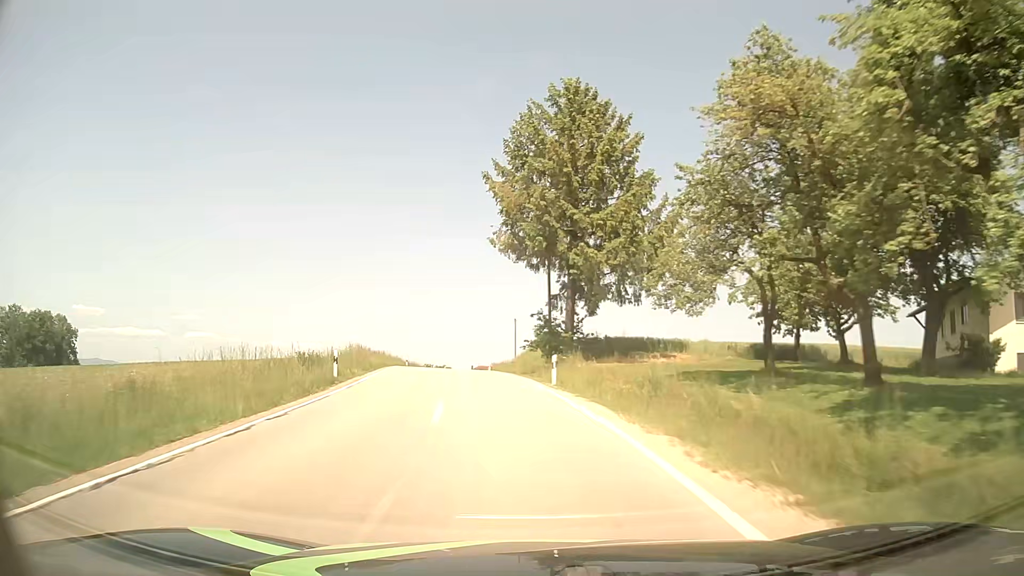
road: tertiary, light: Day
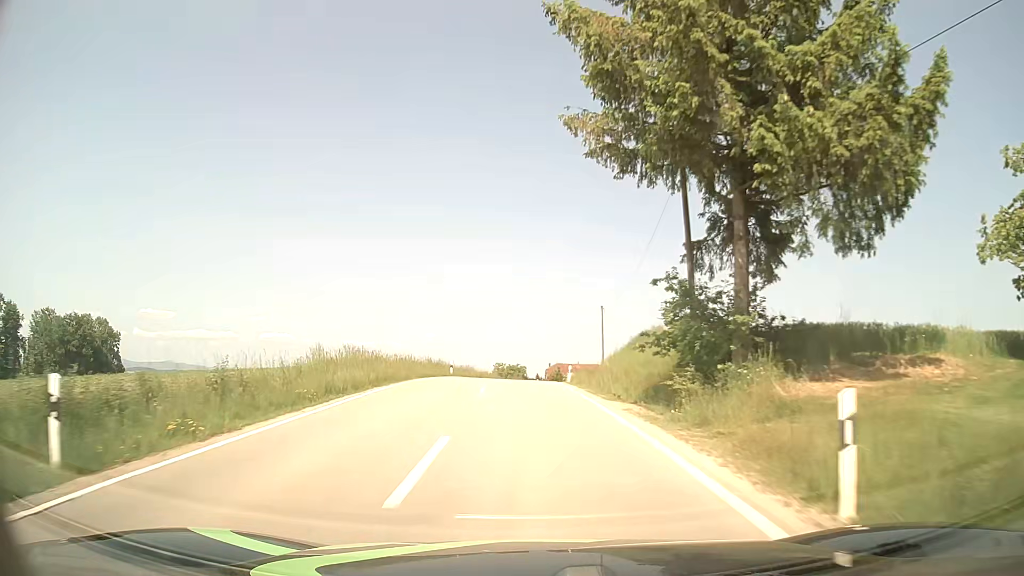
(-1.1, +17.5) m; -7°
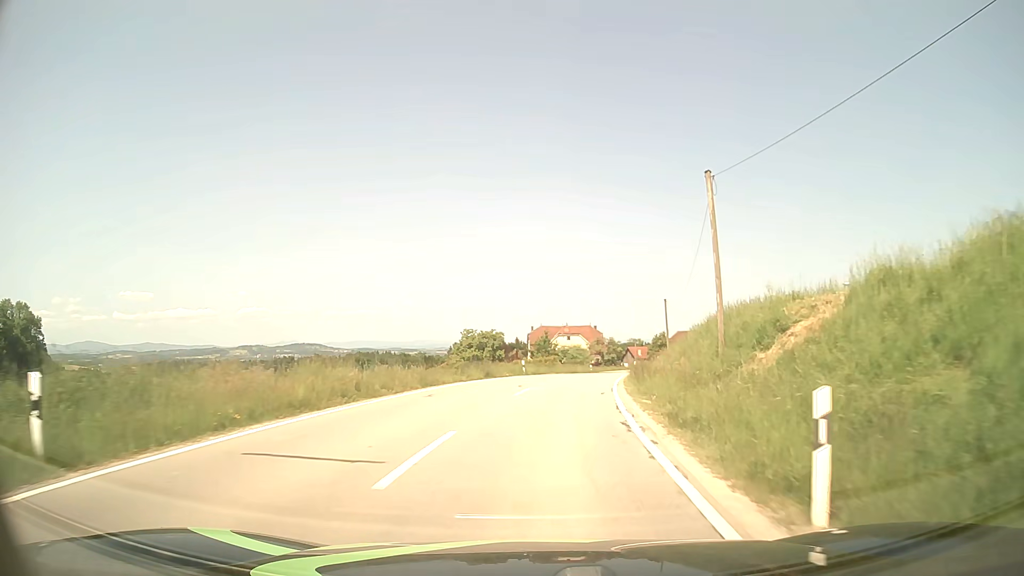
(-0.3, +36.0) m; +2°
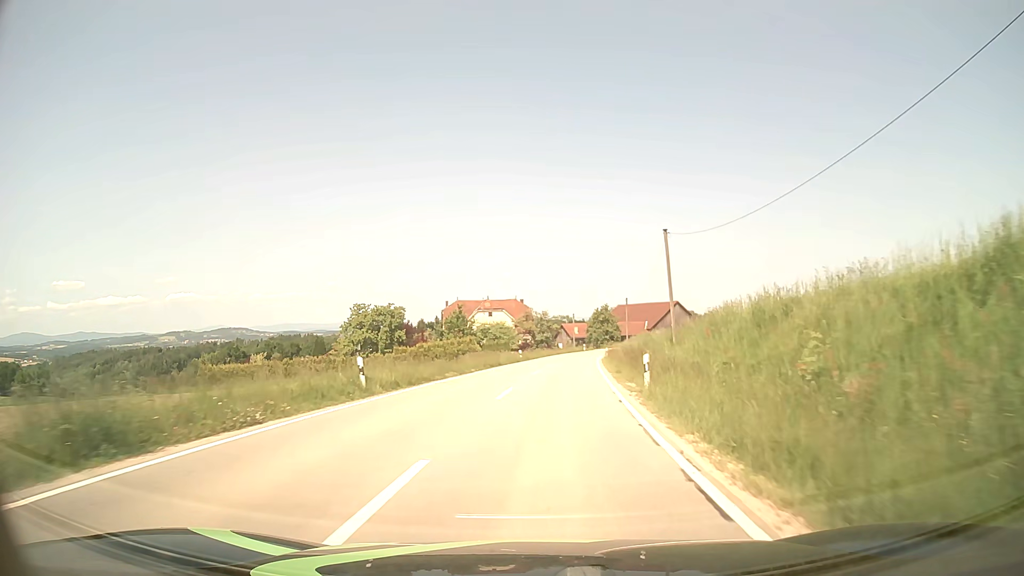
(+1.6, +27.1) m; +6°
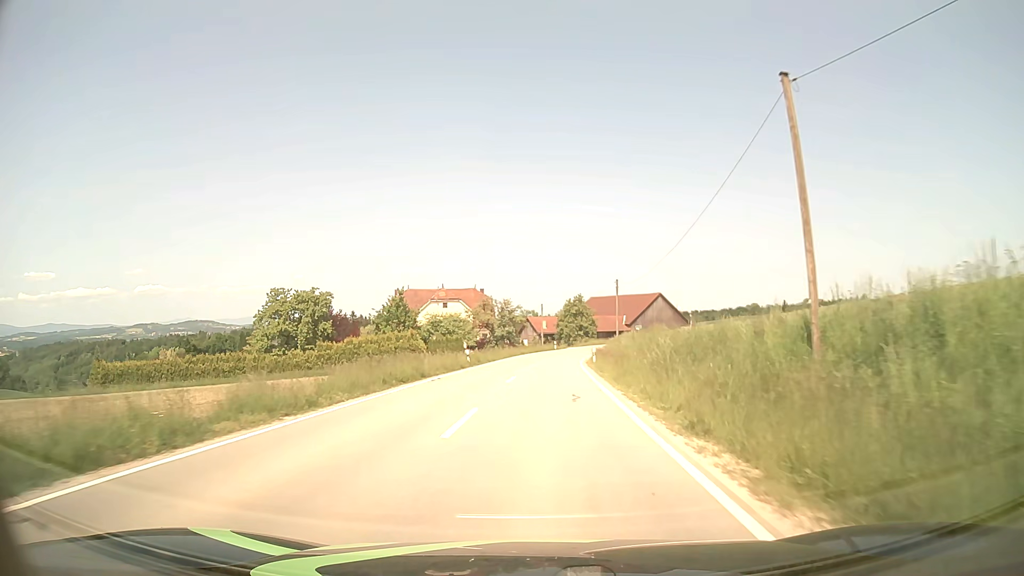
(+0.5, +18.4) m; +3°
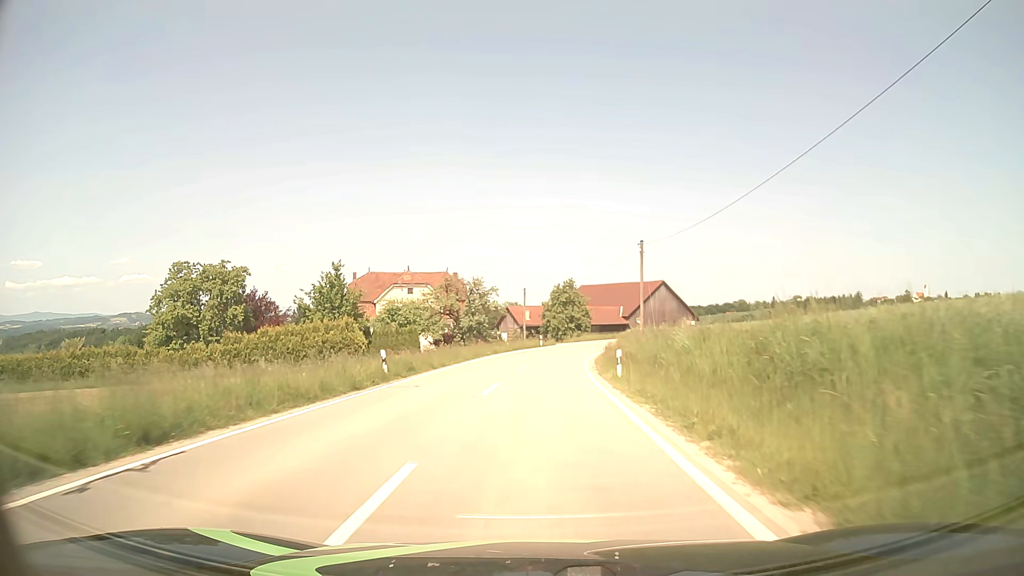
(+0.2, +18.4) m; +1°
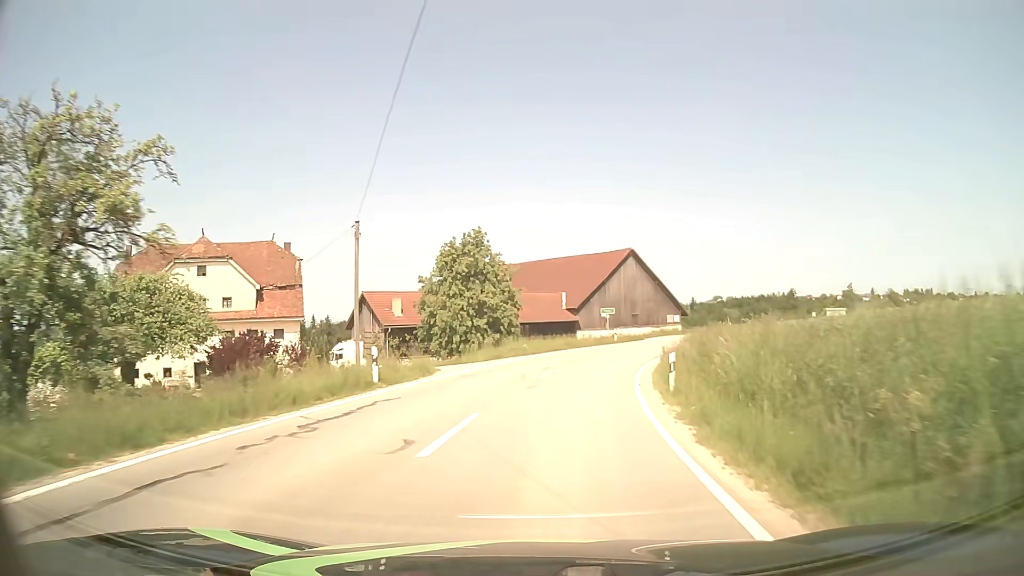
(+2.0, +44.1) m; +8°
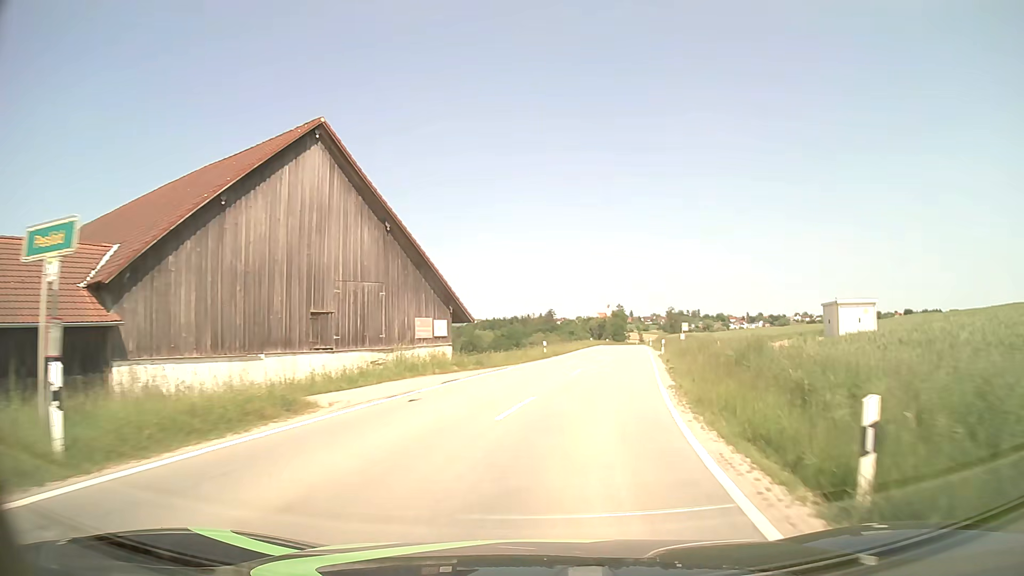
(+7.9, +43.7) m; +21°
